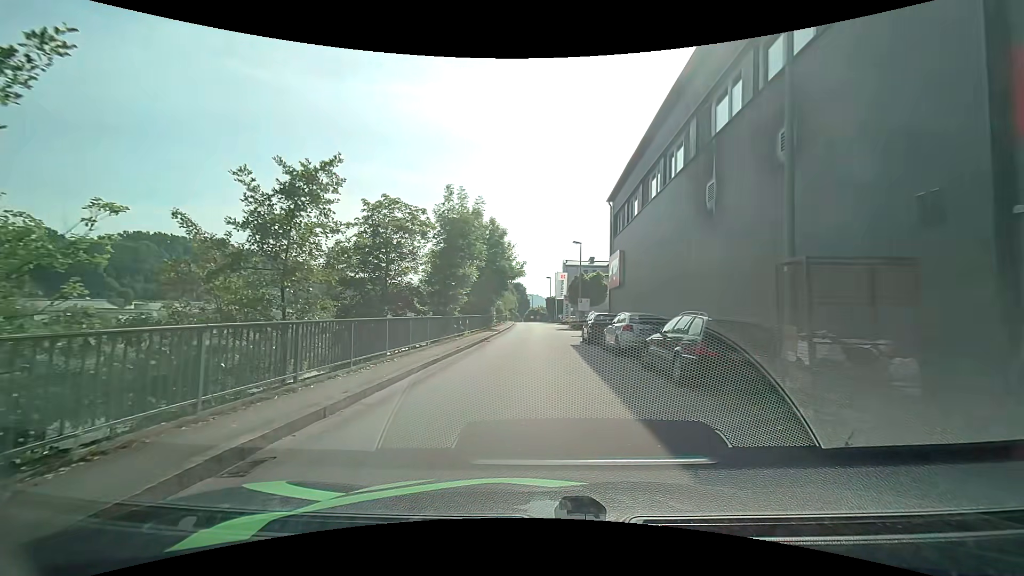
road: unclassified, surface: asphalt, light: Day
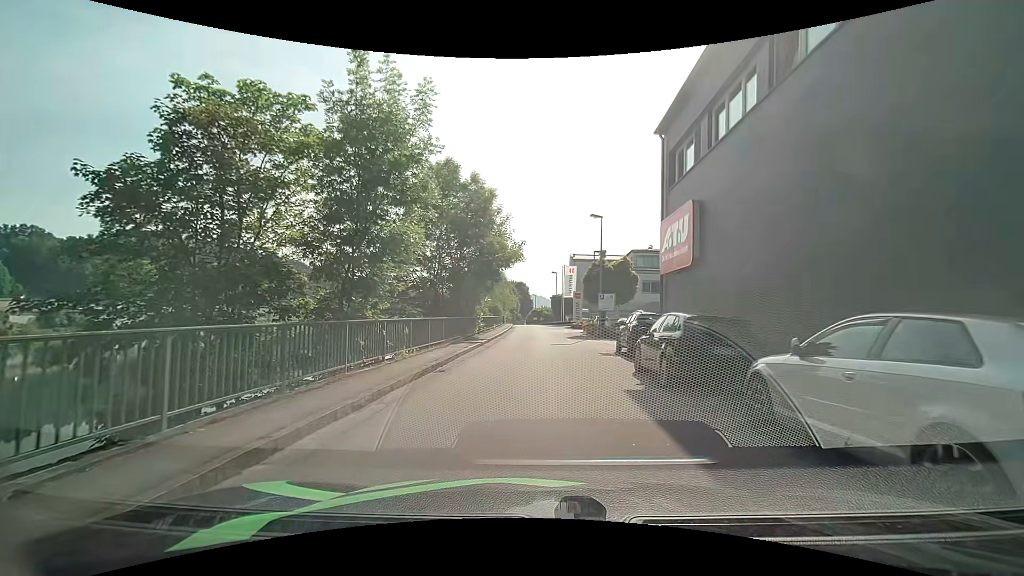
(-0.1, +12.4) m; 0°
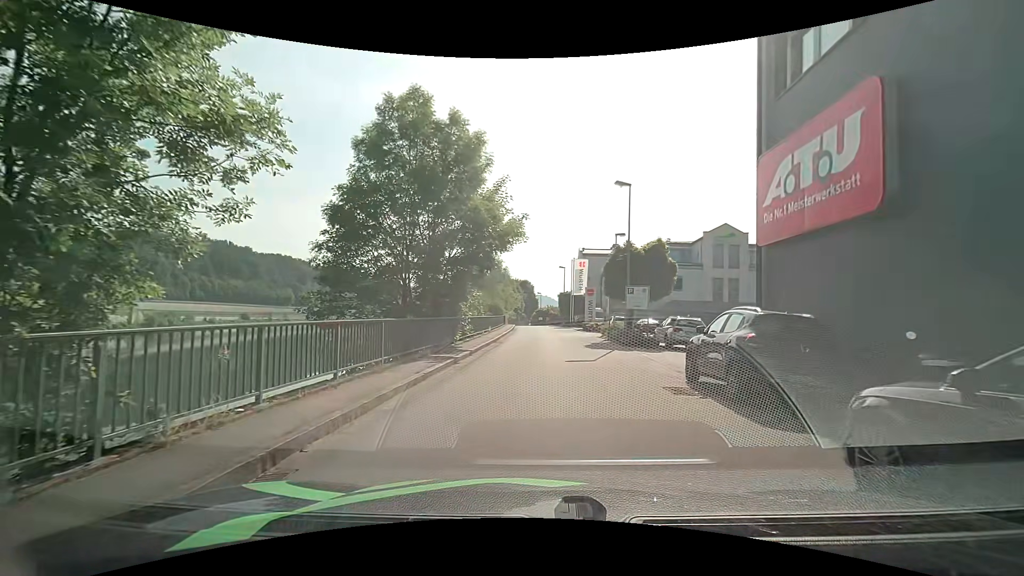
(-0.1, +7.9) m; -1°
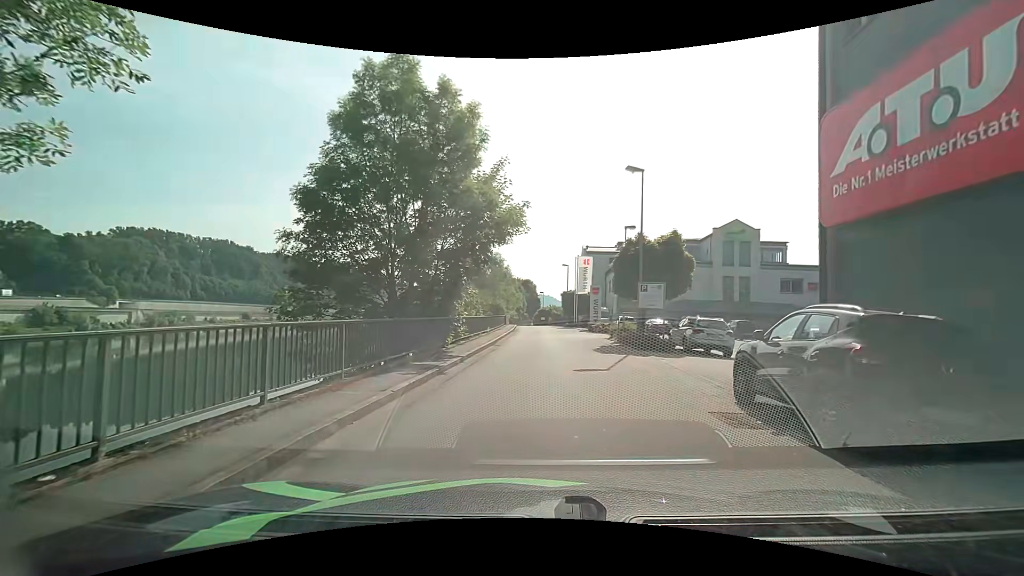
(0.0, +2.4) m; 0°
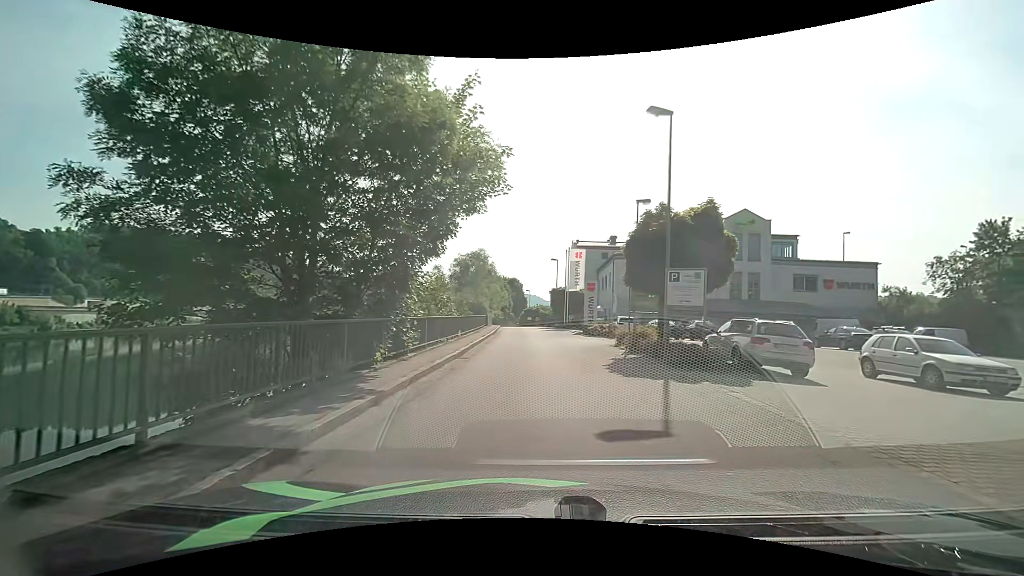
(-0.1, +6.4) m; 0°
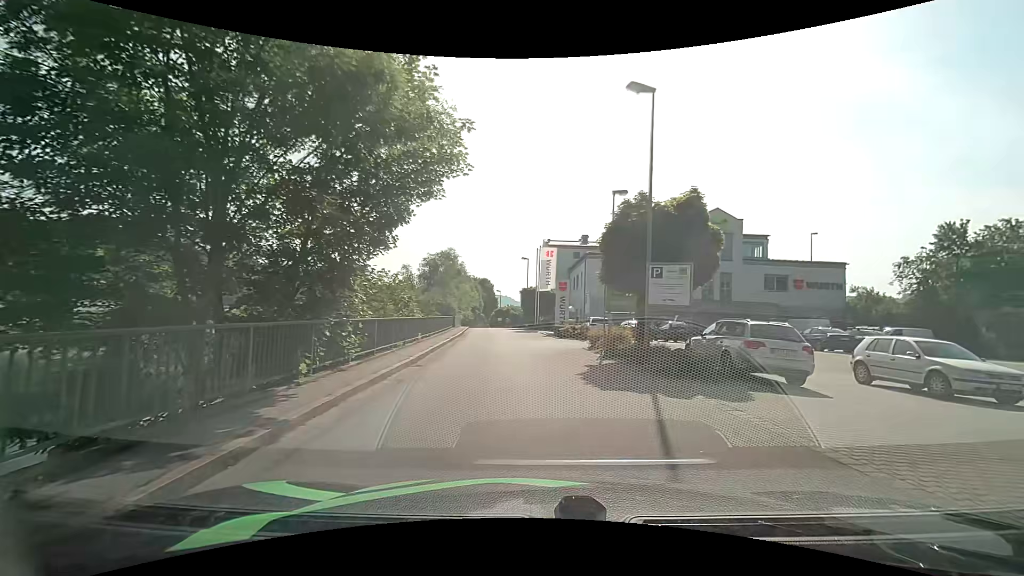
(0.0, +1.9) m; +3°
